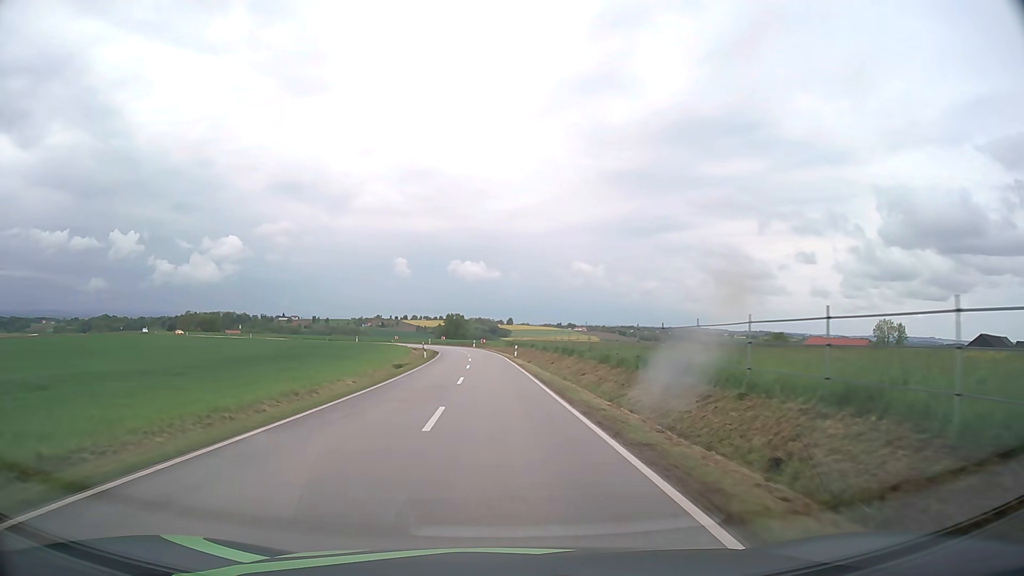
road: tertiary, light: Day
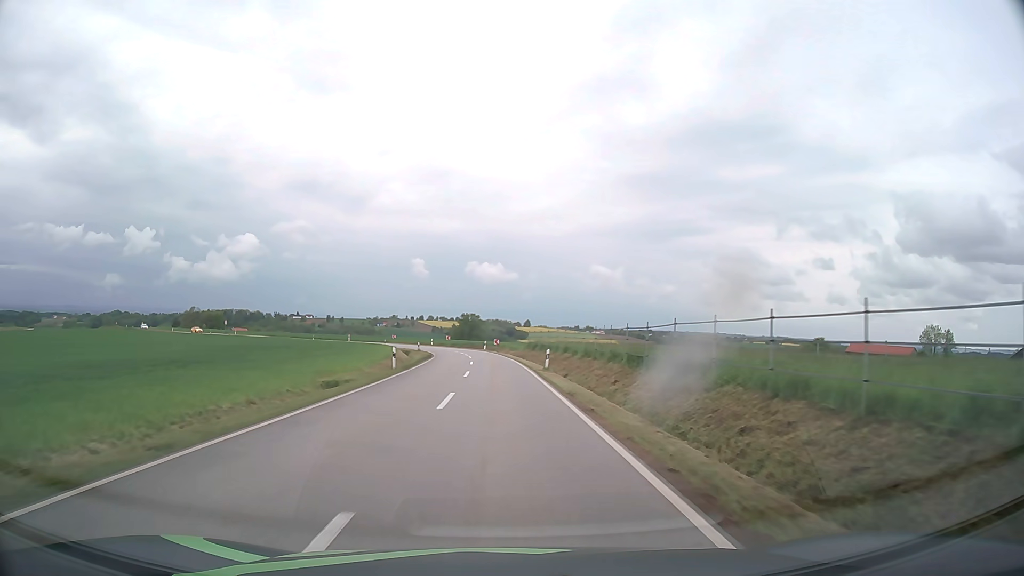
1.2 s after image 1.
(-0.3, +21.5) m; -1°
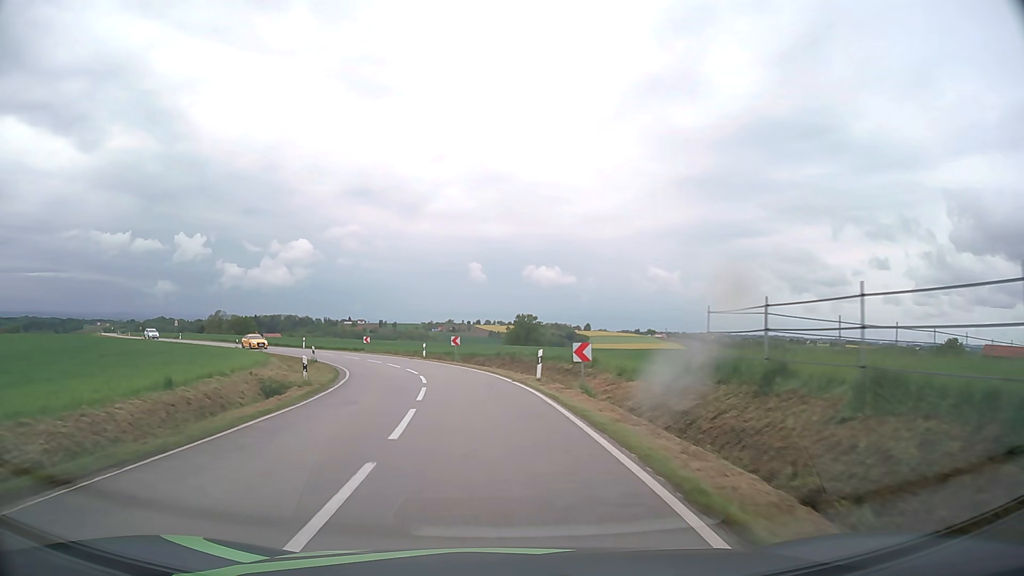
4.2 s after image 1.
(-1.3, +51.8) m; -5°
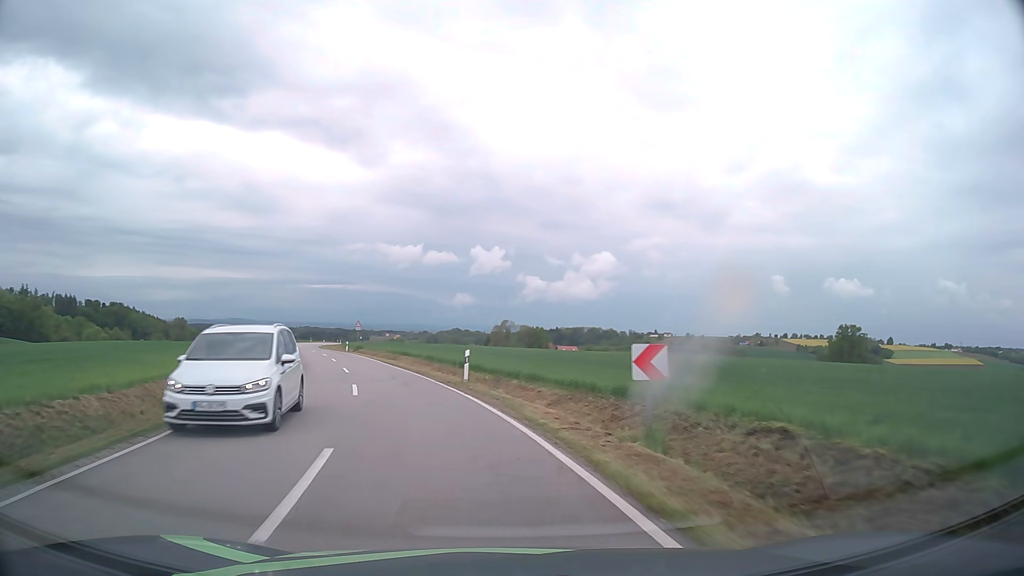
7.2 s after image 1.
(-8.5, +46.0) m; -26°
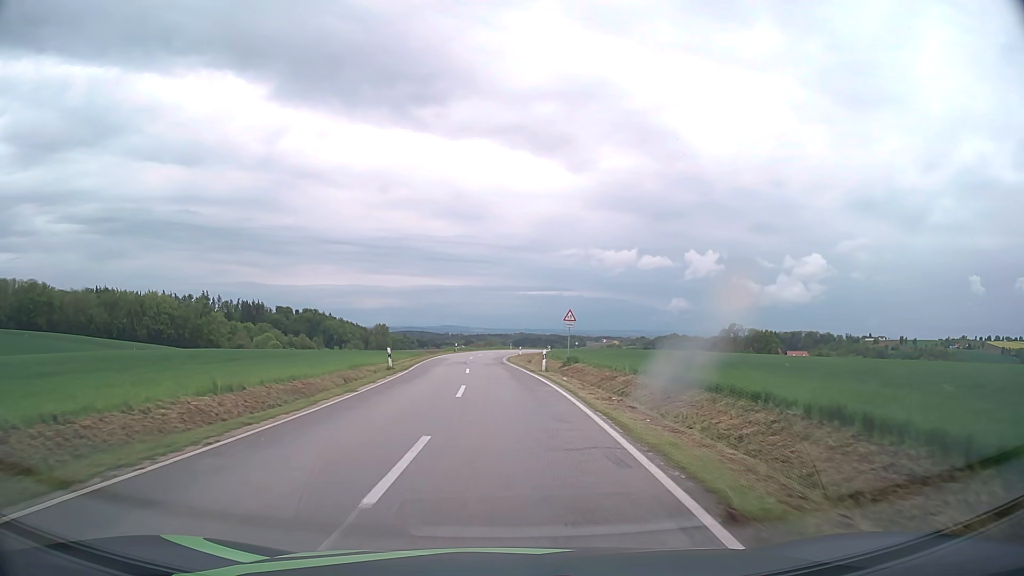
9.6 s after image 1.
(-7.4, +35.9) m; -18°
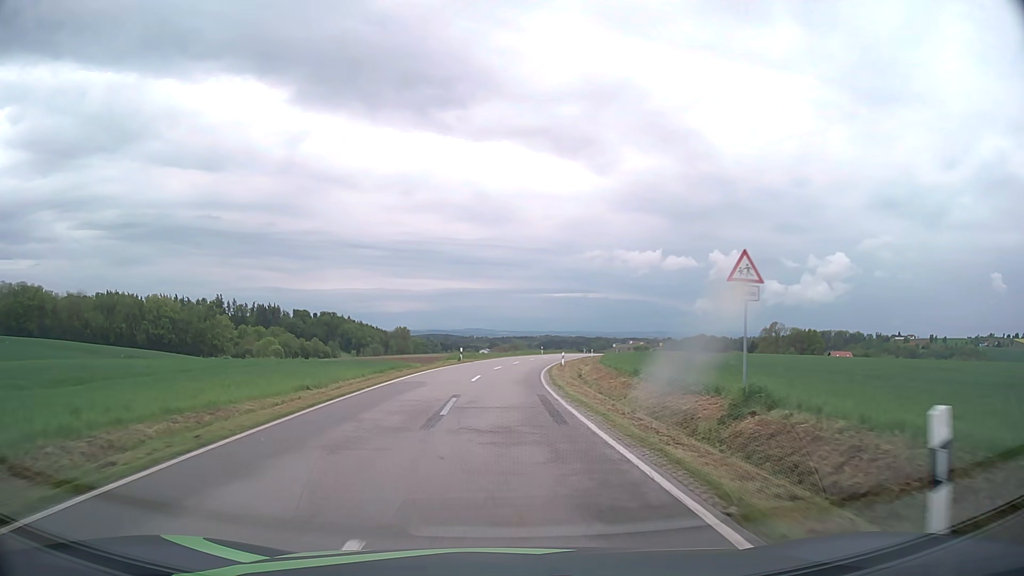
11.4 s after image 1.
(-0.6, +27.7) m; -2°
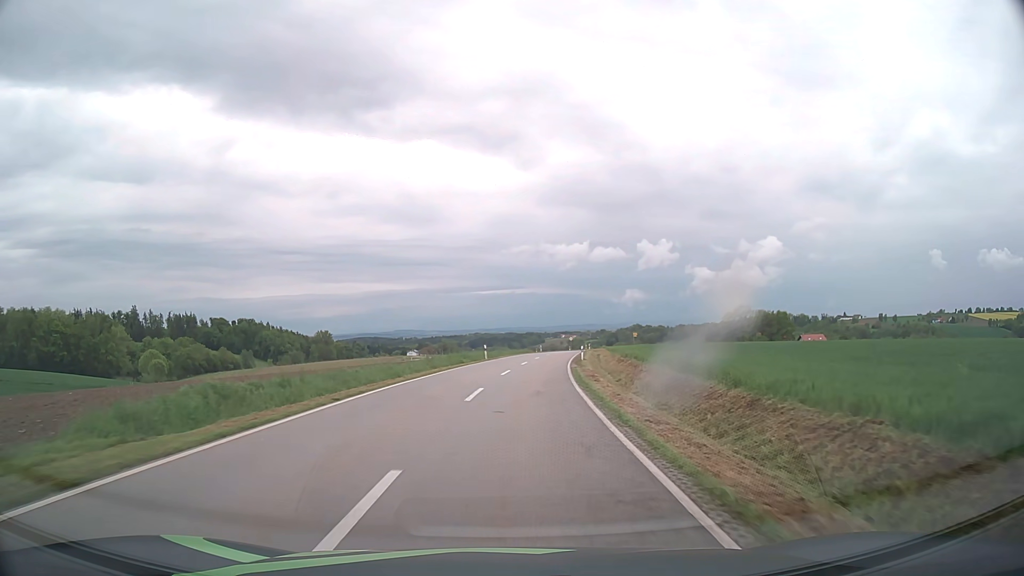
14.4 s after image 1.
(+1.3, +45.9) m; +6°
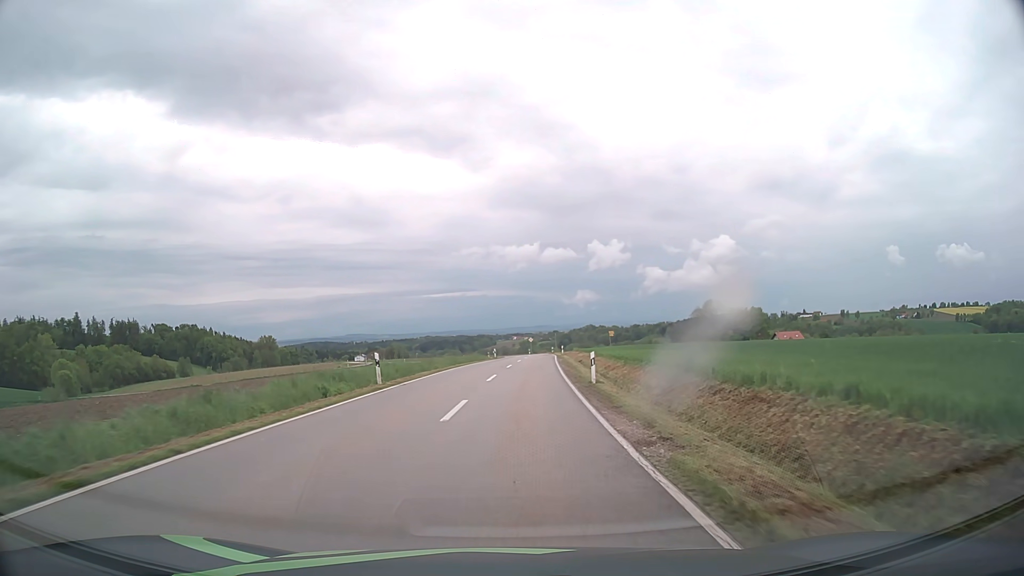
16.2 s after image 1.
(+1.0, +27.5) m; +4°
(0, +10) (0, +20) (+1, +30) (+1, +40) (+2, +50) (+3, +60) (+3, +70) (+4, +80) (+4, +90) (+5, +100) m
